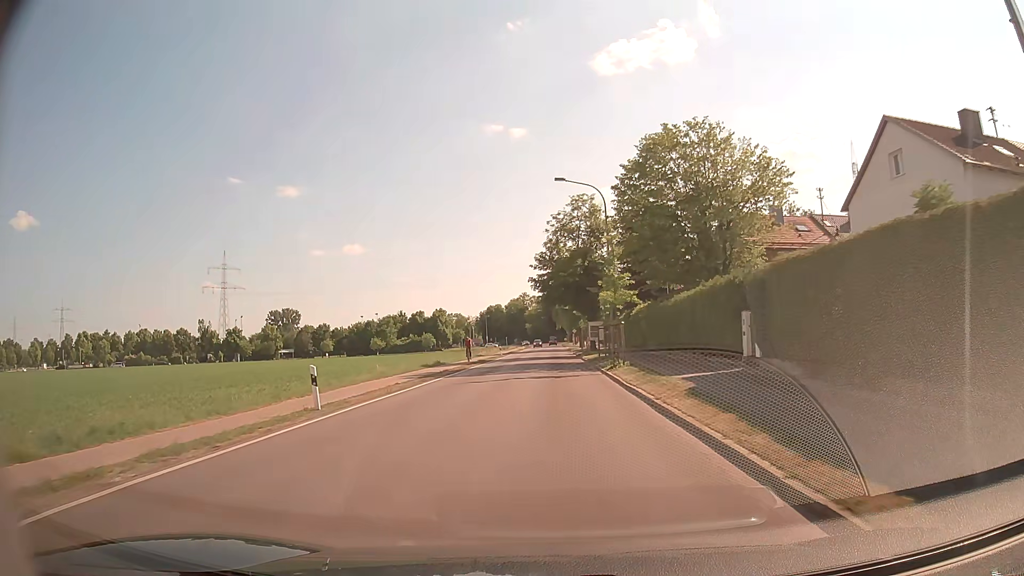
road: tertiary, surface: asphalt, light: Day
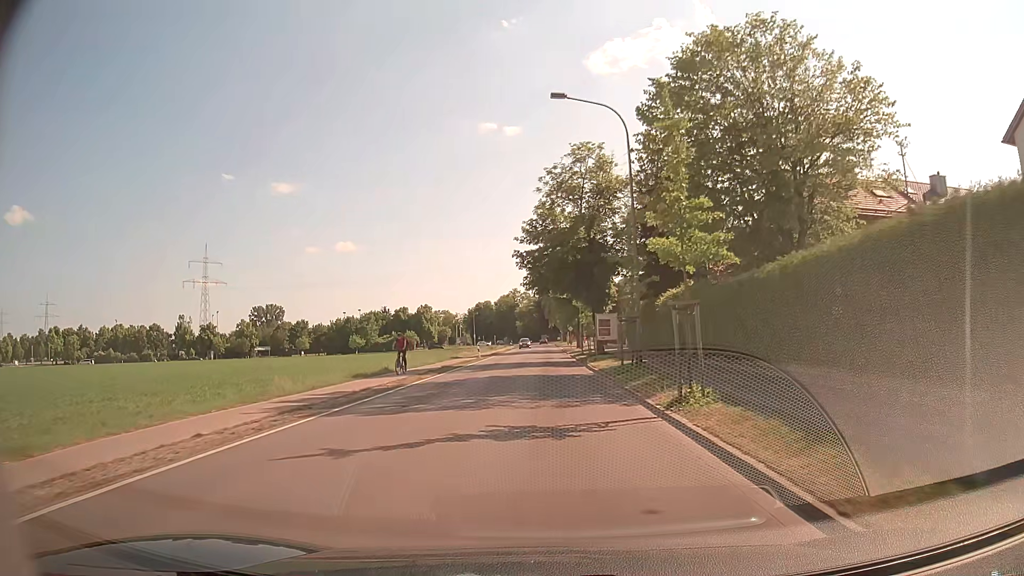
(+0.1, +14.4) m; +1°
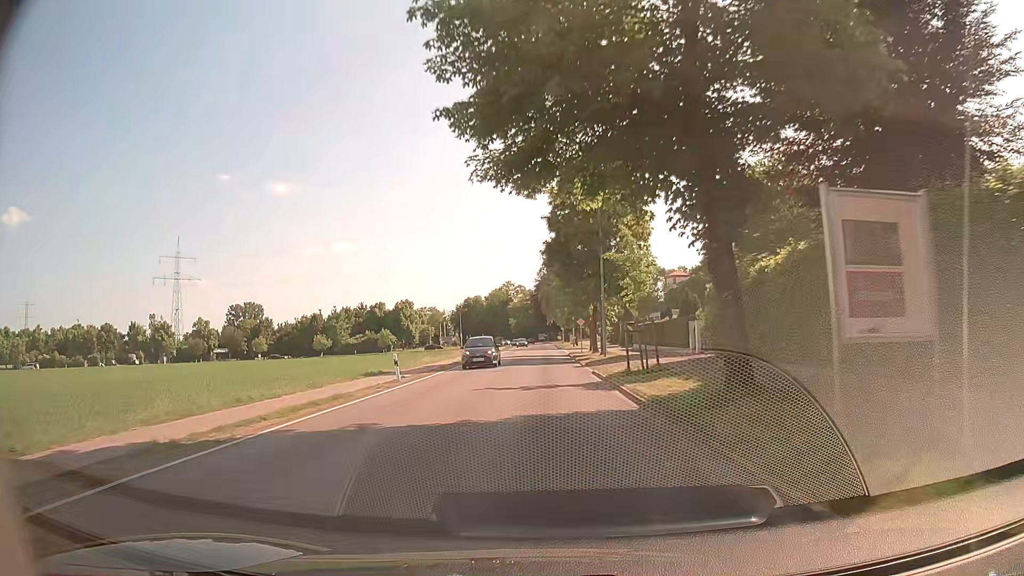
(+0.1, +29.0) m; 0°
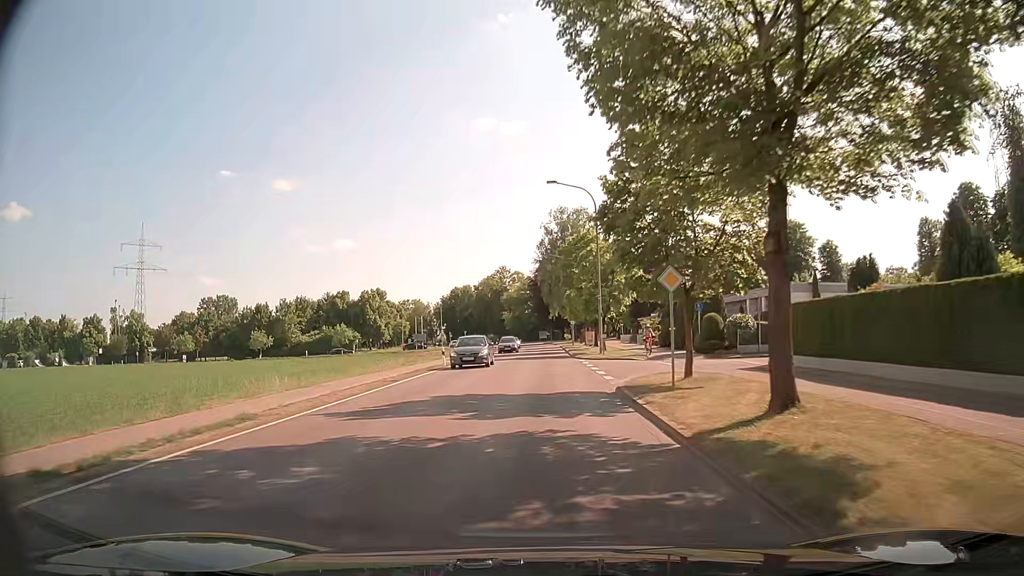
(+0.2, +37.8) m; 0°
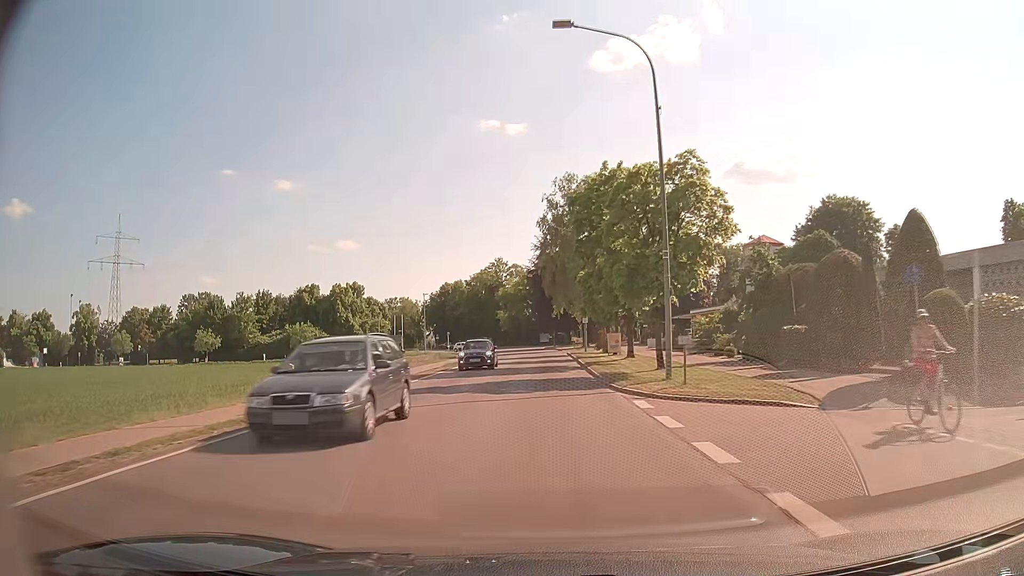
(-0.2, +22.5) m; 0°
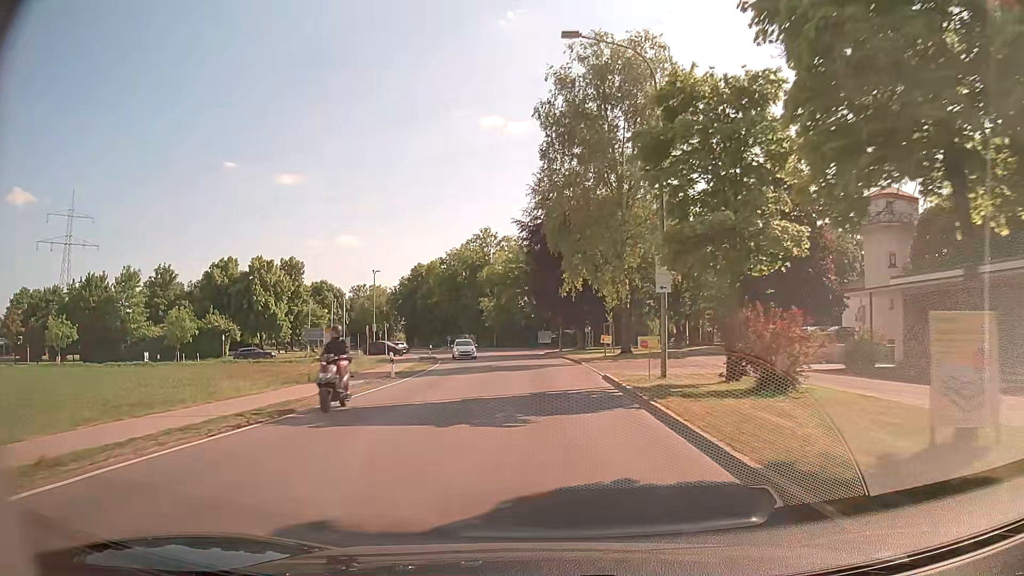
(-0.1, +38.0) m; 0°
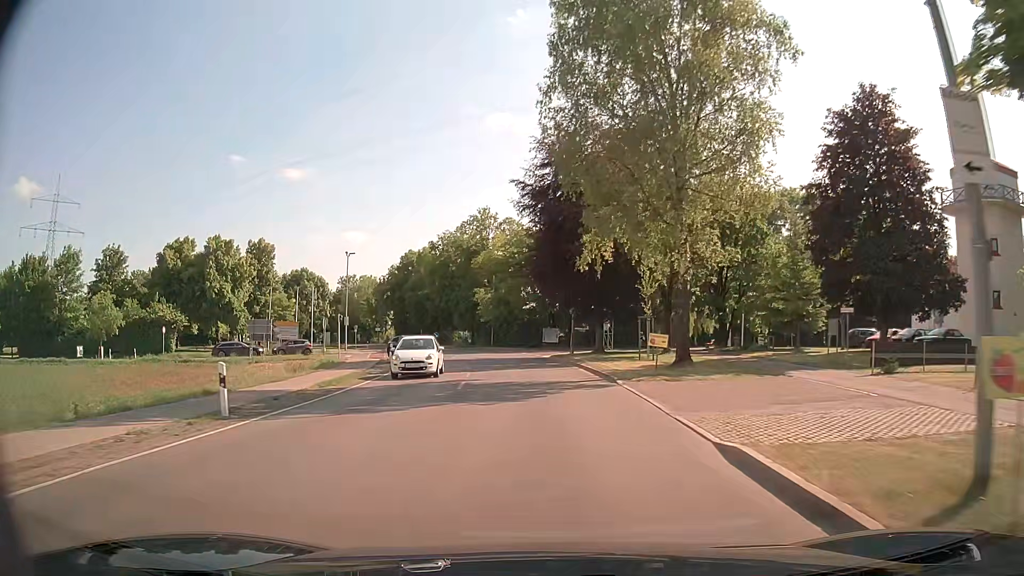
(0.0, +14.9) m; 0°
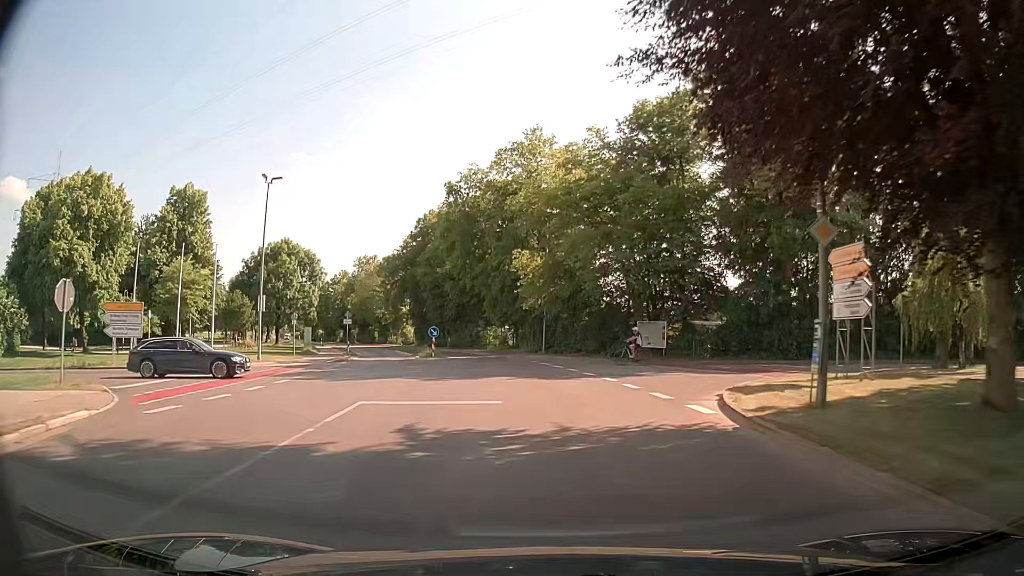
(-1.4, +36.0) m; -5°
